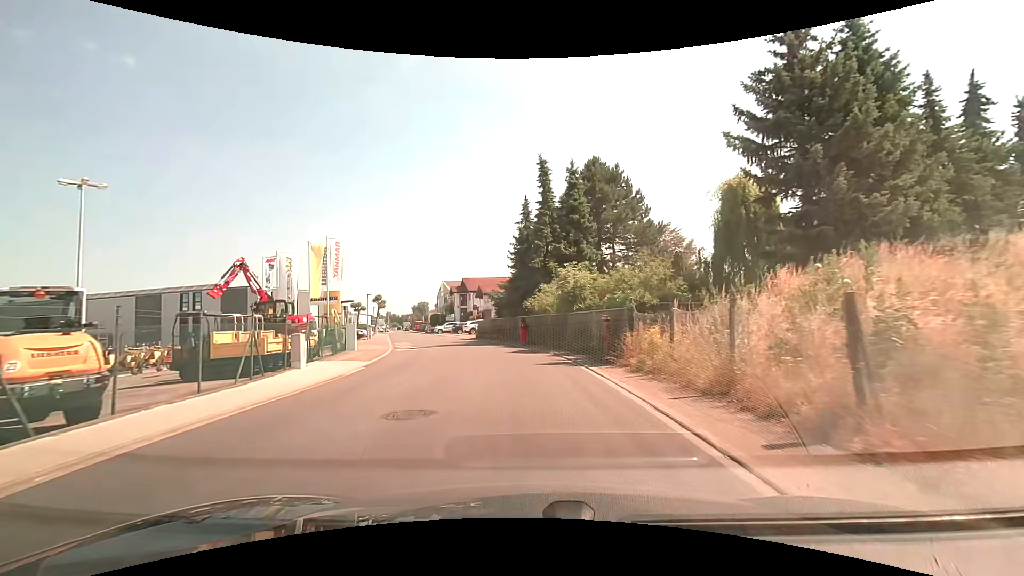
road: unclassified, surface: asphalt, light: Day
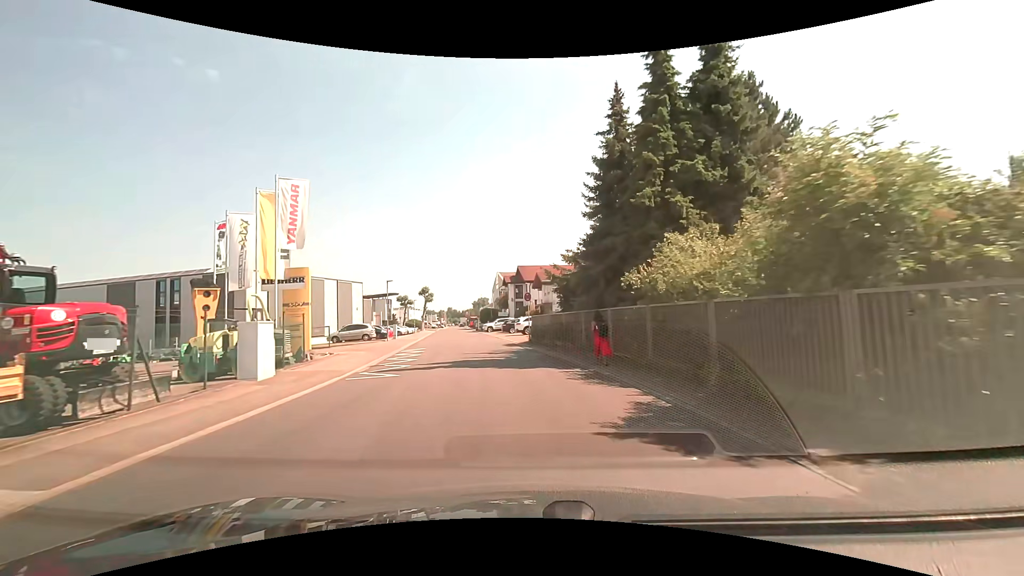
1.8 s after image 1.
(-0.9, +15.5) m; -6°
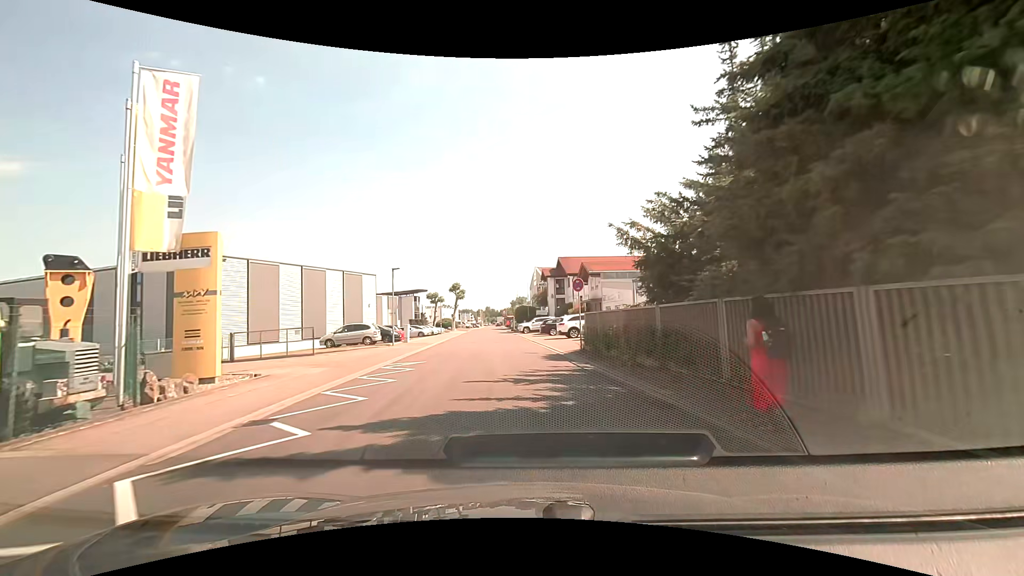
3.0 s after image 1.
(-0.5, +10.1) m; -5°
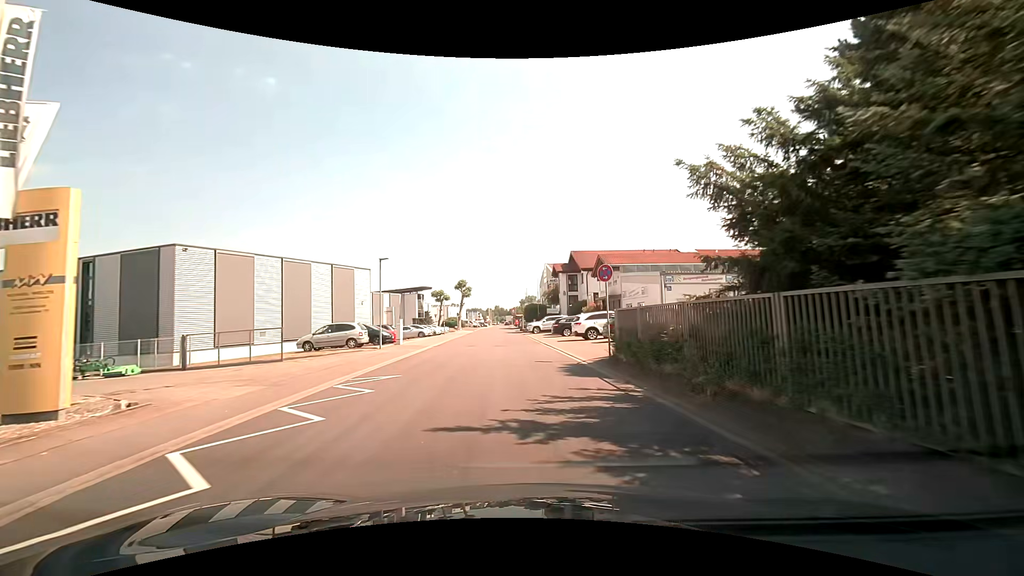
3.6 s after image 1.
(0.0, +5.1) m; -1°
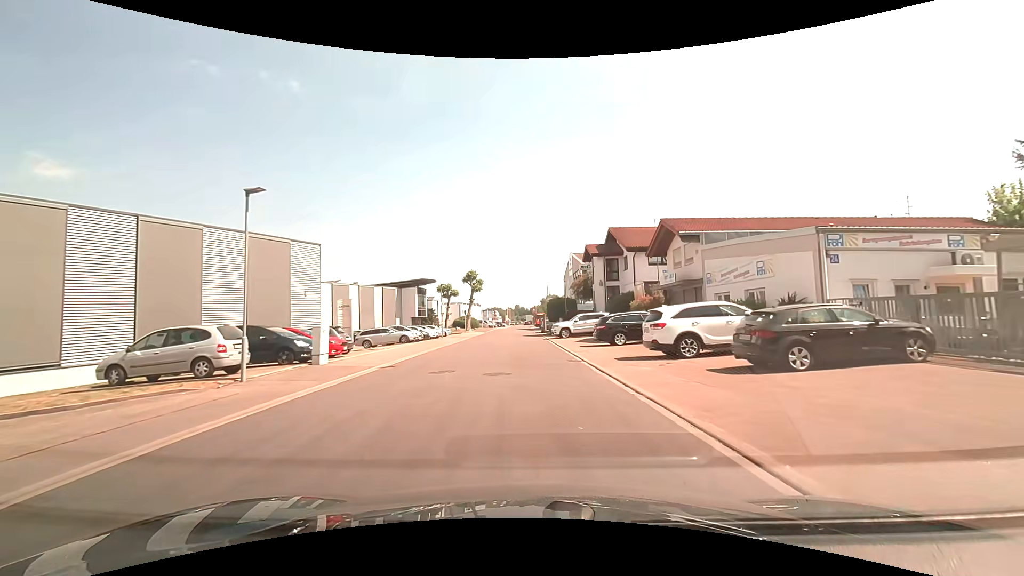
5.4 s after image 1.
(-0.3, +15.5) m; -2°
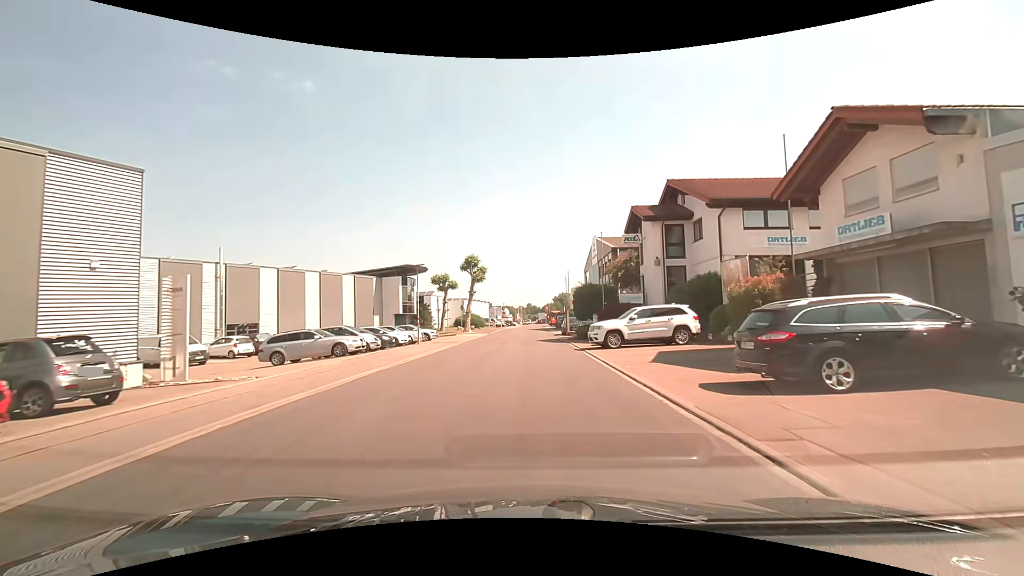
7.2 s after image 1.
(-0.5, +15.9) m; -2°
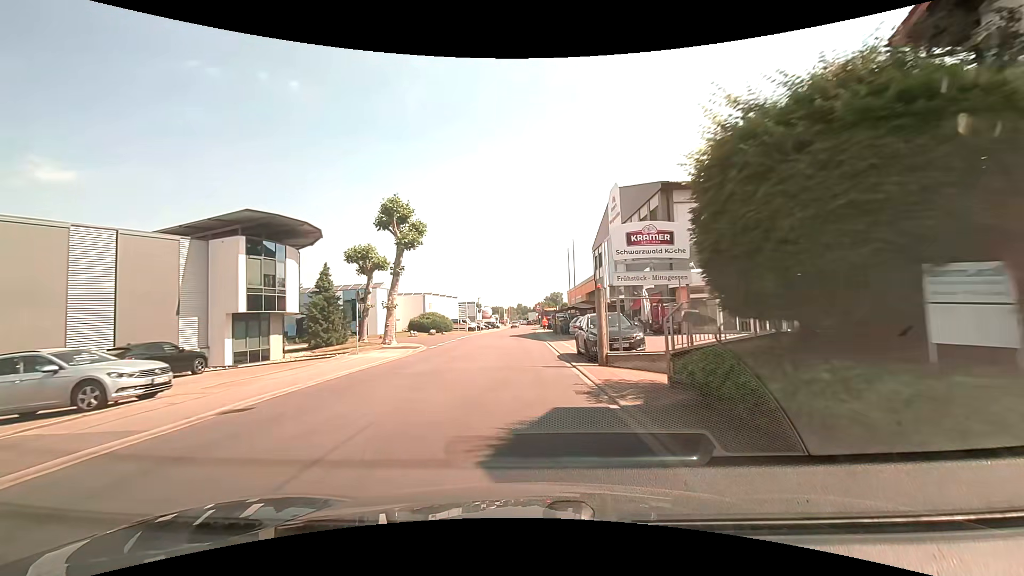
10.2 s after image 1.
(+0.8, +28.5) m; 0°
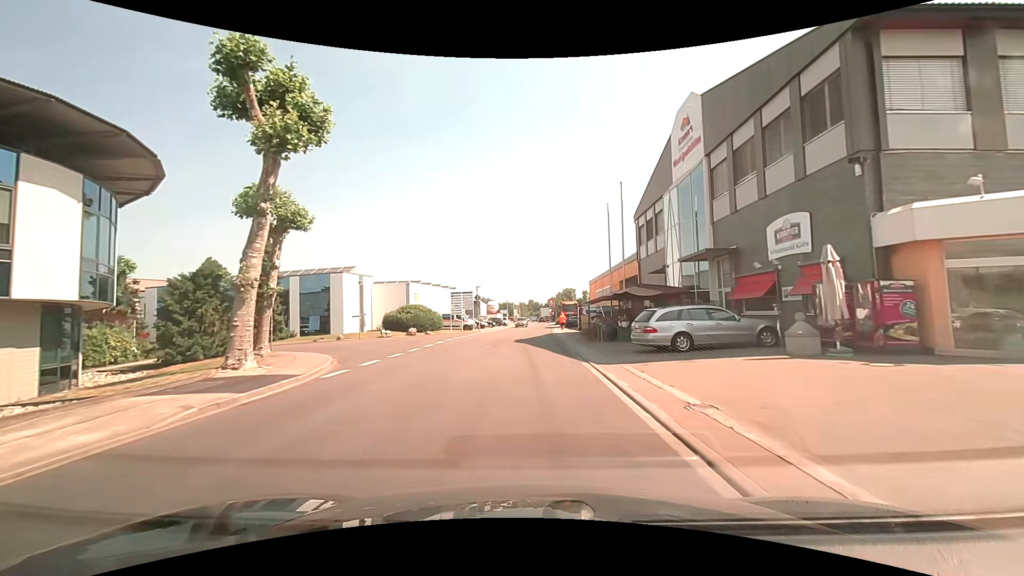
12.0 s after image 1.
(-0.1, +17.5) m; -1°
(0, +10) (0, +20) (0, +30) (+1, +40) (+1, +50) (+1, +60) (+2, +70) (+2, +80) (+2, +90) (+3, +100) m
